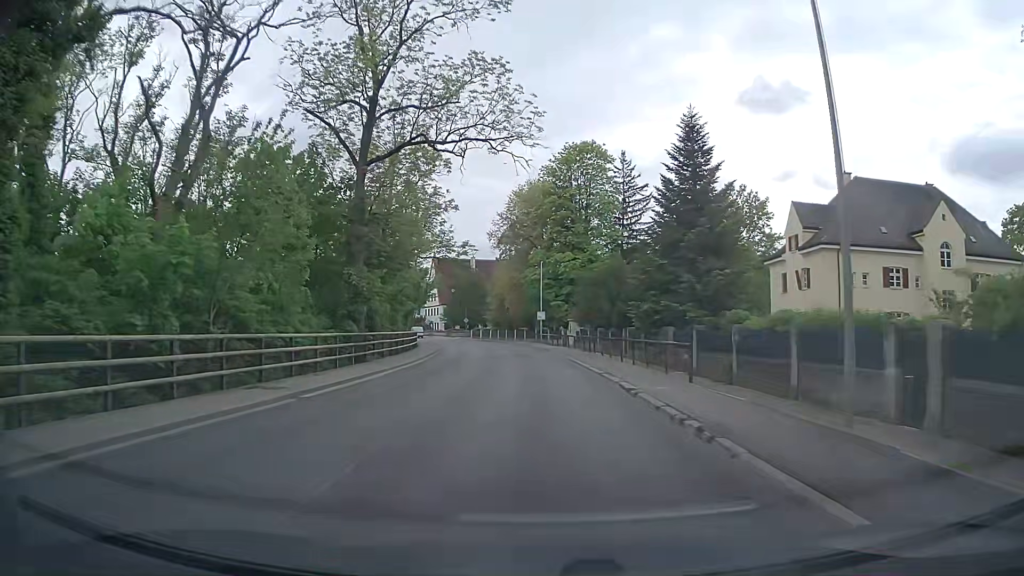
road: secondary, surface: asphalt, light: Day
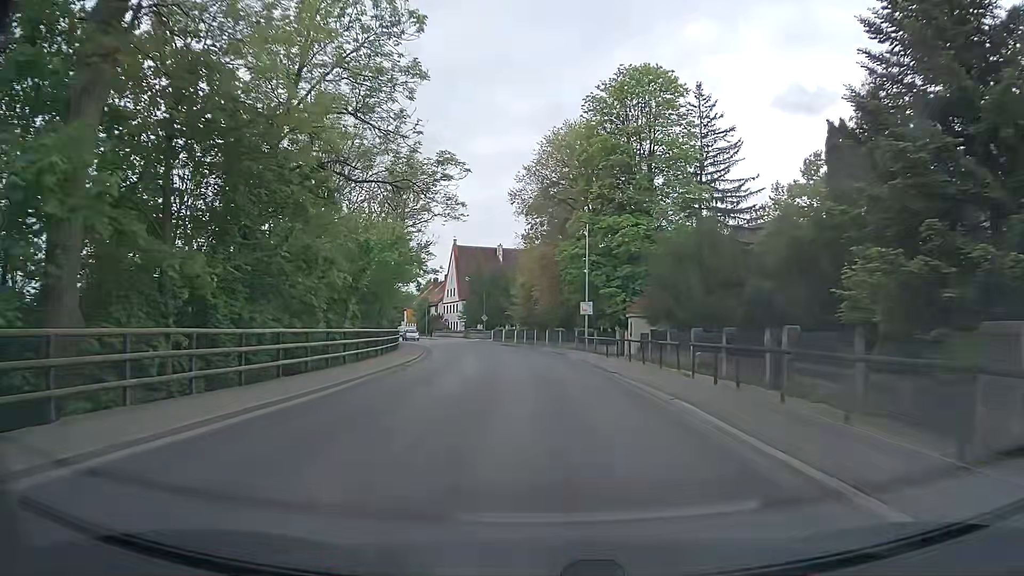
(-0.7, +22.7) m; -3°
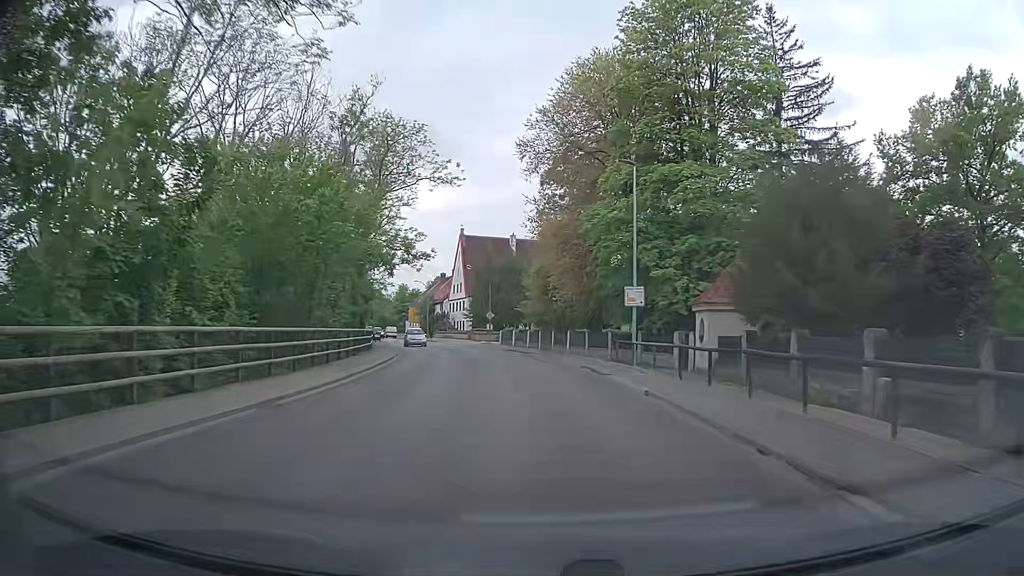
(-0.2, +15.0) m; -1°
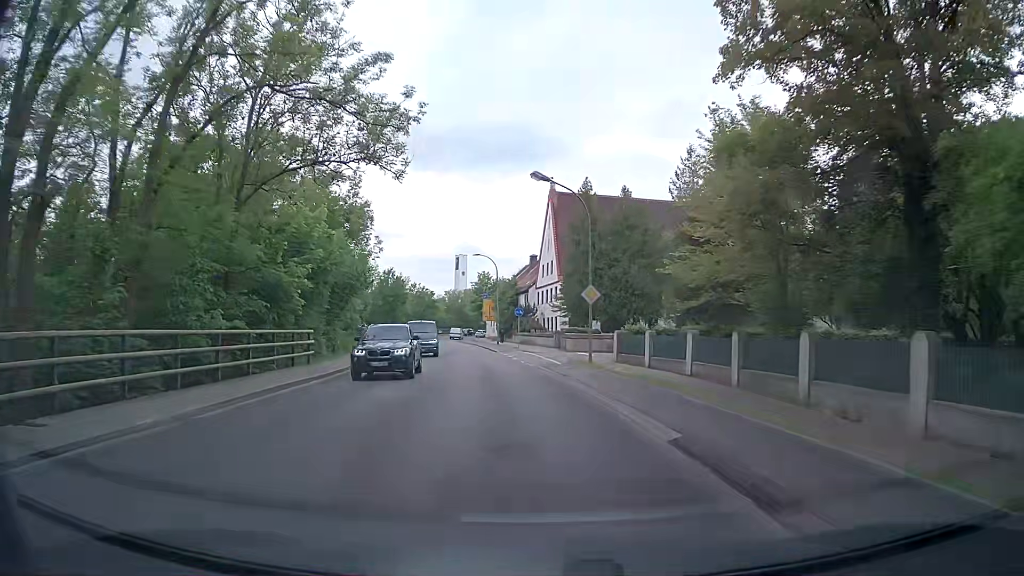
(-2.5, +37.1) m; -9°
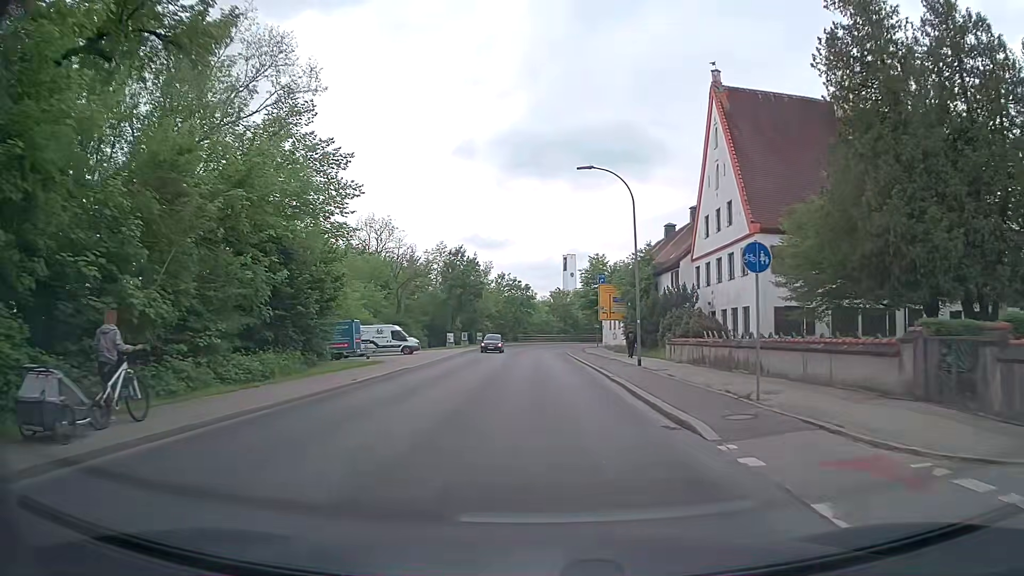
(-3.8, +35.9) m; -10°
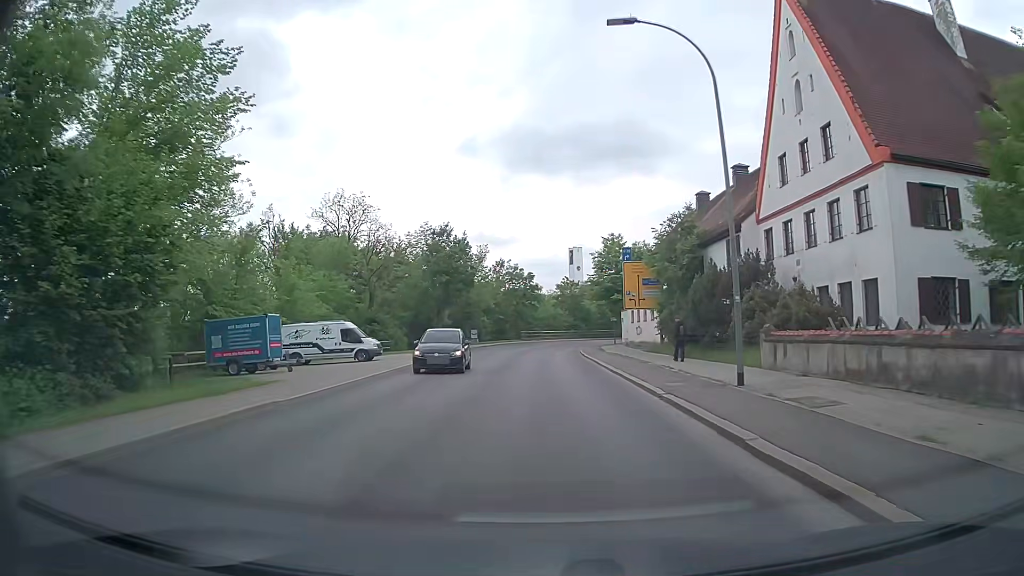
(-0.1, +14.2) m; -1°
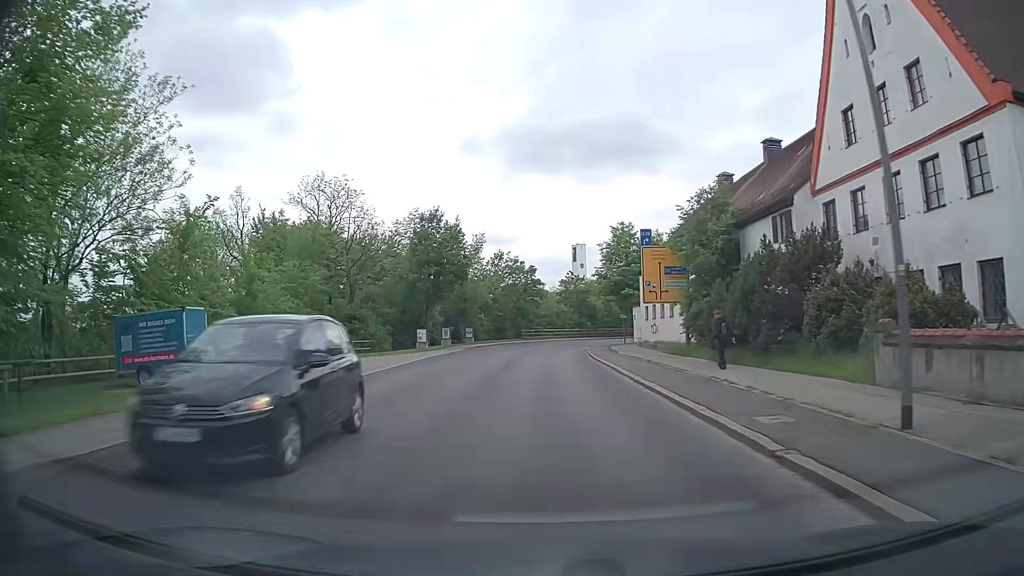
(0.0, +7.1) m; 0°
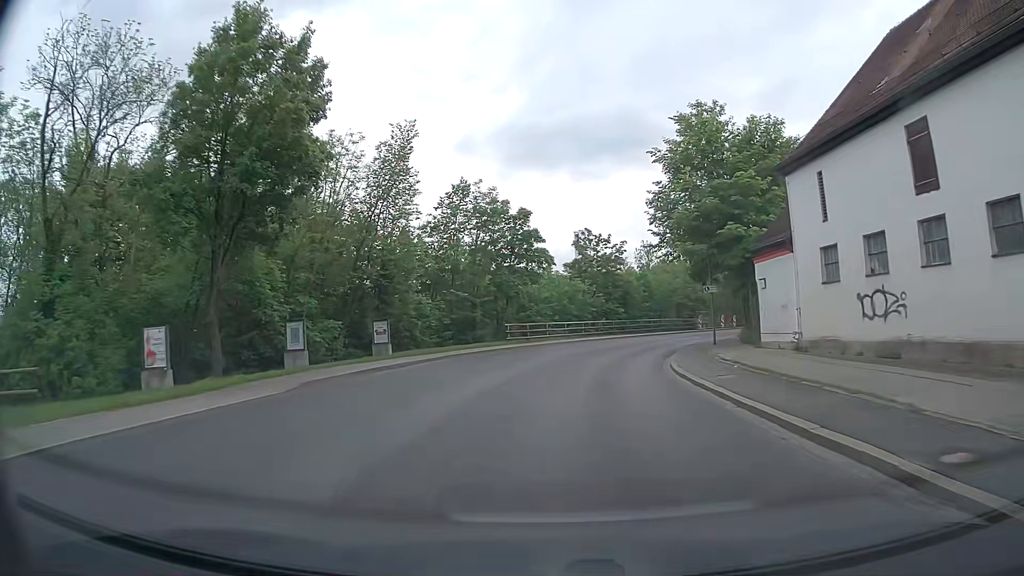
(-0.1, +35.9) m; 0°
(0, +10) (+1, +20) (+3, +30) (+6, +39) (+10, +48) (+16, +57) (+21, +65) (+27, +73) (+32, +82) (+37, +90) m
